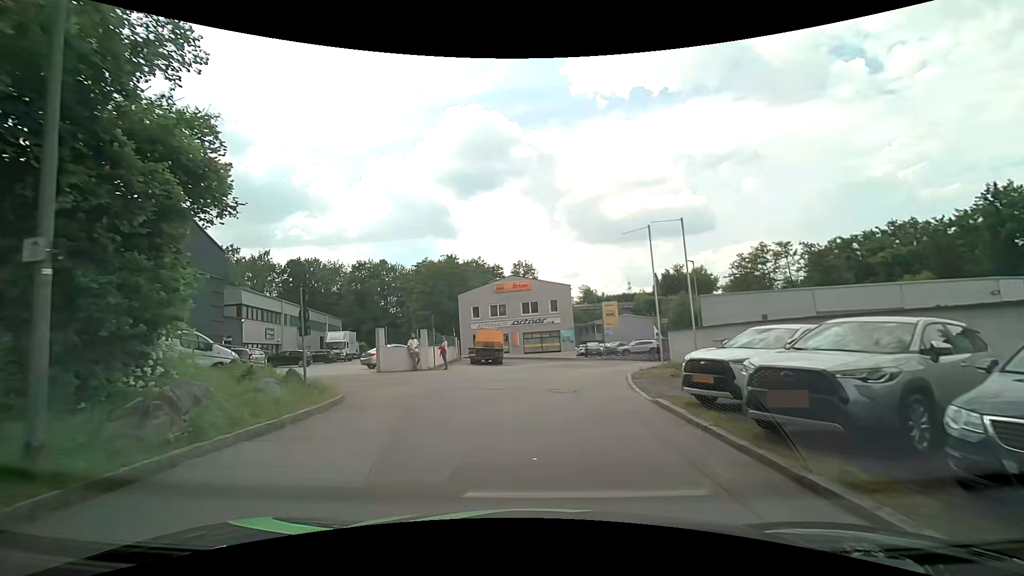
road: residential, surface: asphalt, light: Day
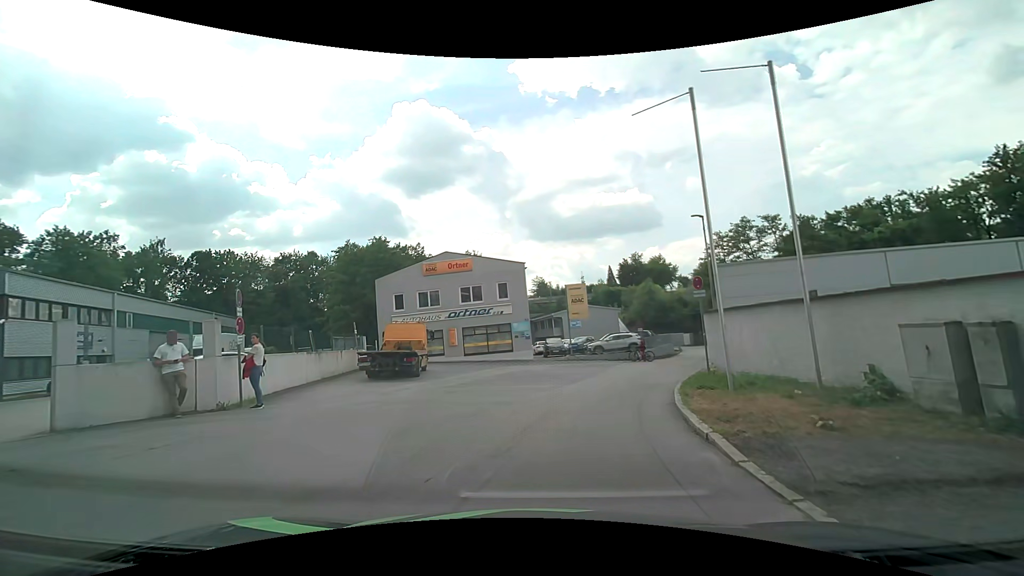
(+0.9, +13.2) m; +7°
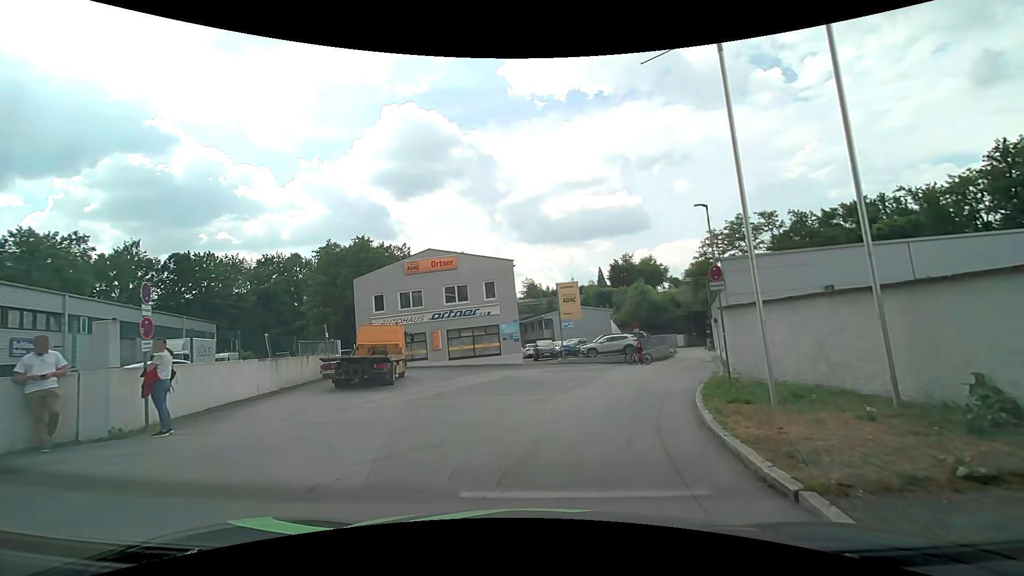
(0.0, +2.5) m; +1°
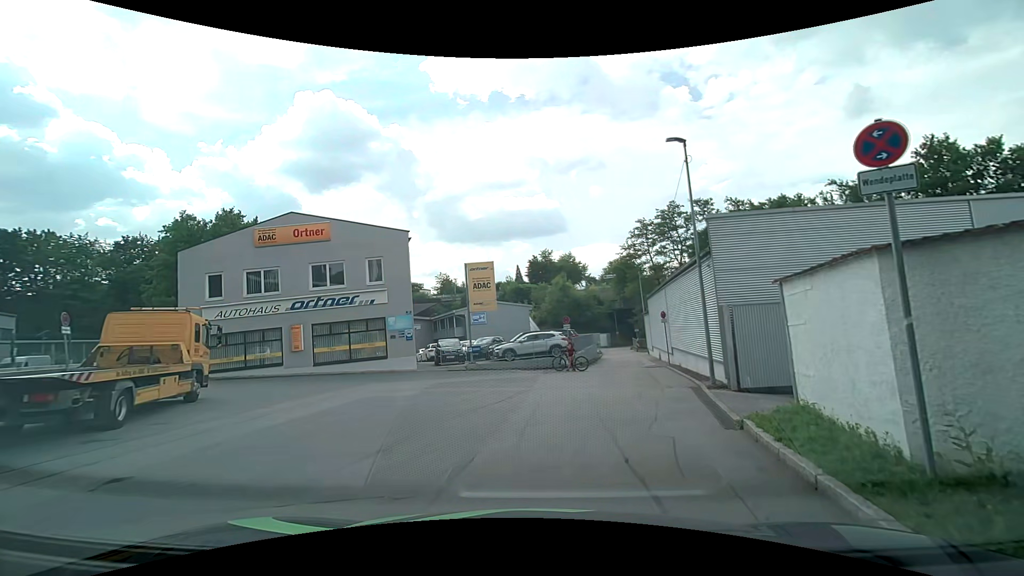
(+0.6, +9.0) m; +9°
